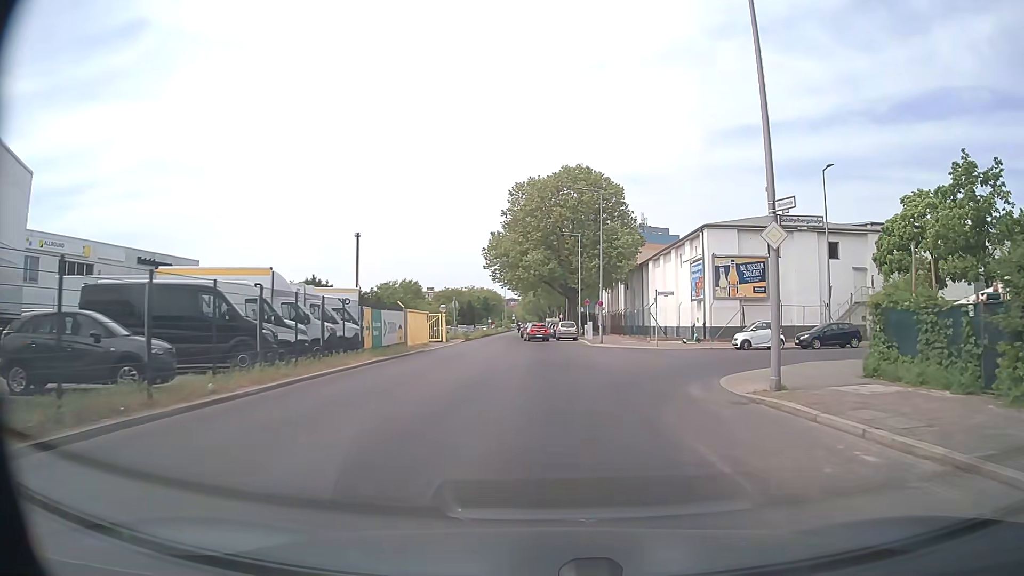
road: tertiary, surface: asphalt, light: Day
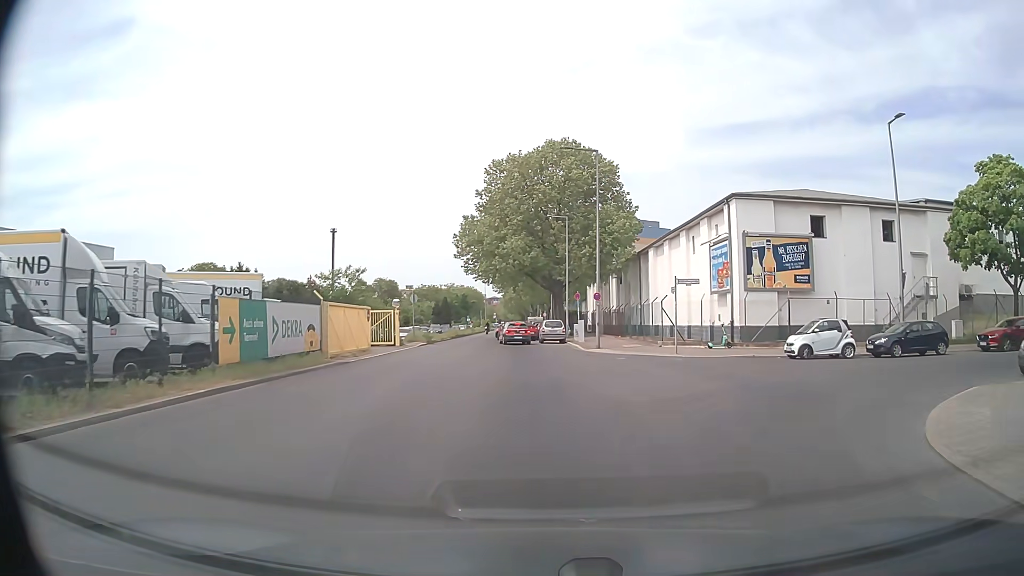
(+0.2, +10.7) m; +2°
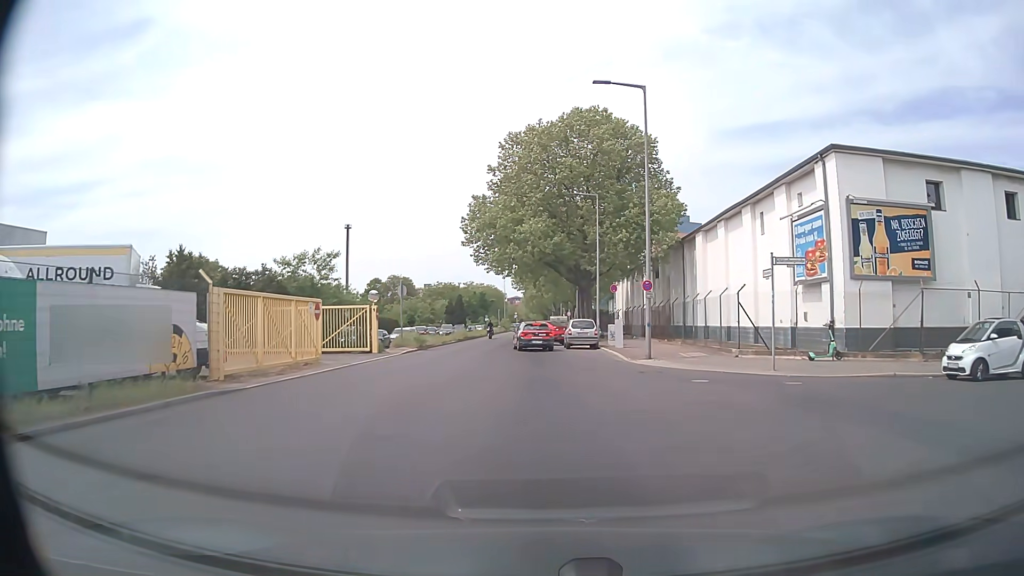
(-0.2, +10.1) m; -2°
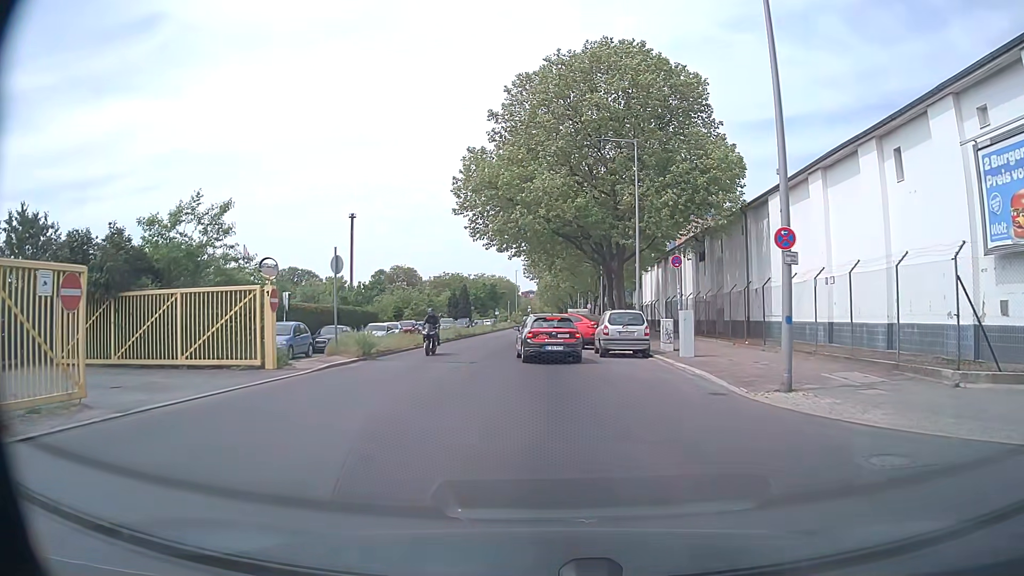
(-0.2, +12.9) m; -2°
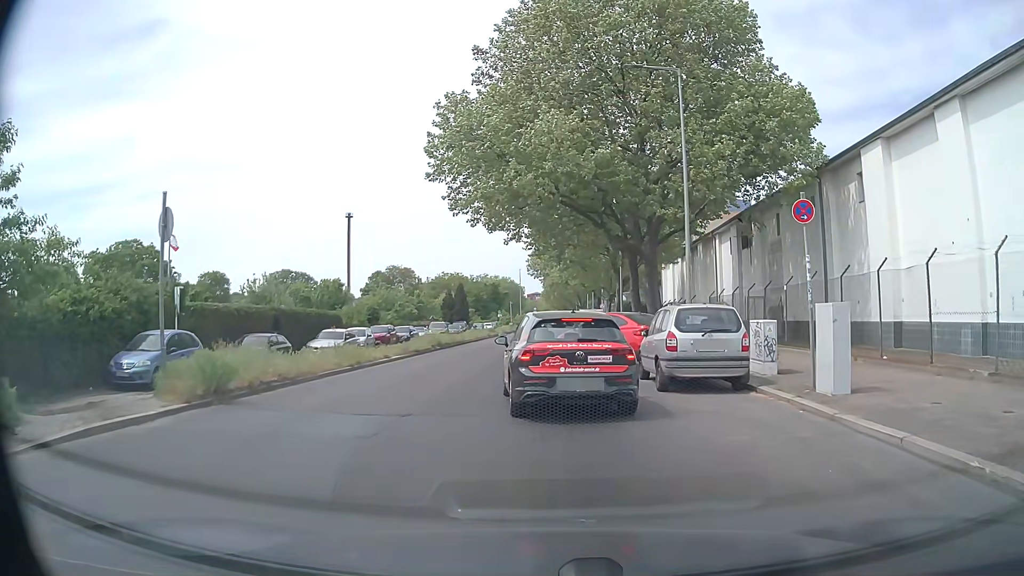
(0.0, +10.2) m; -1°
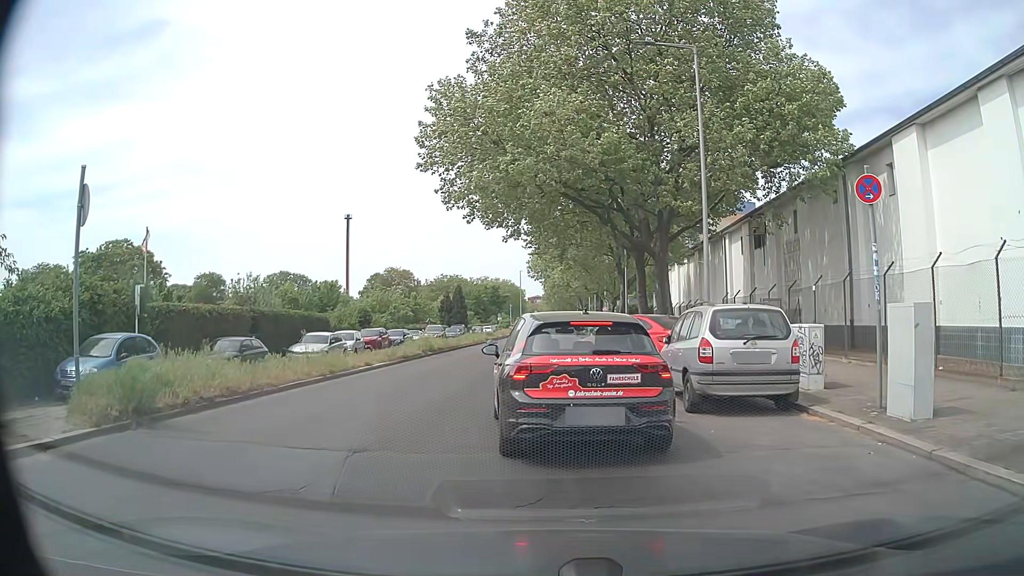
(0.0, +2.3) m; 0°
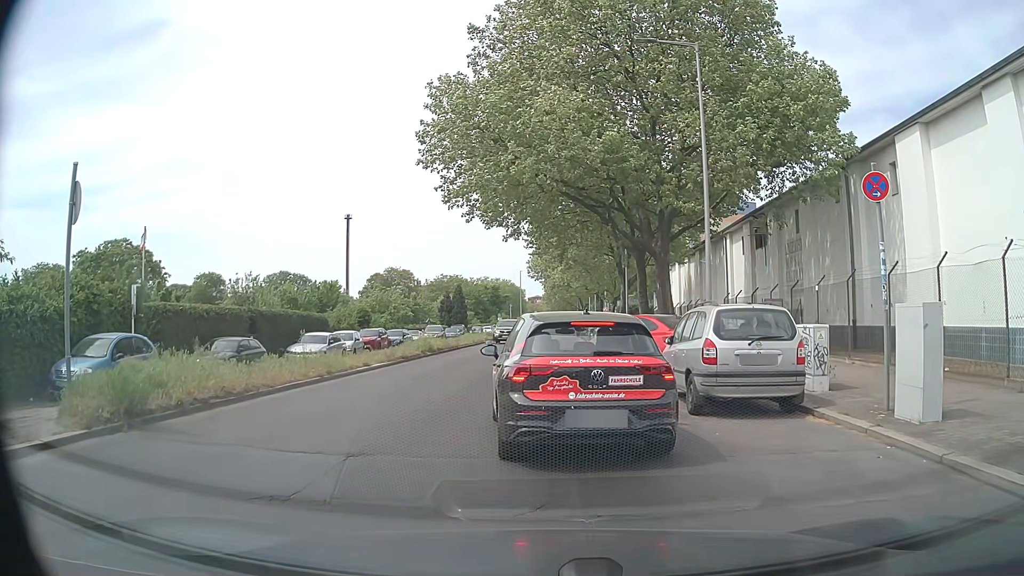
(0.0, +0.2) m; 0°
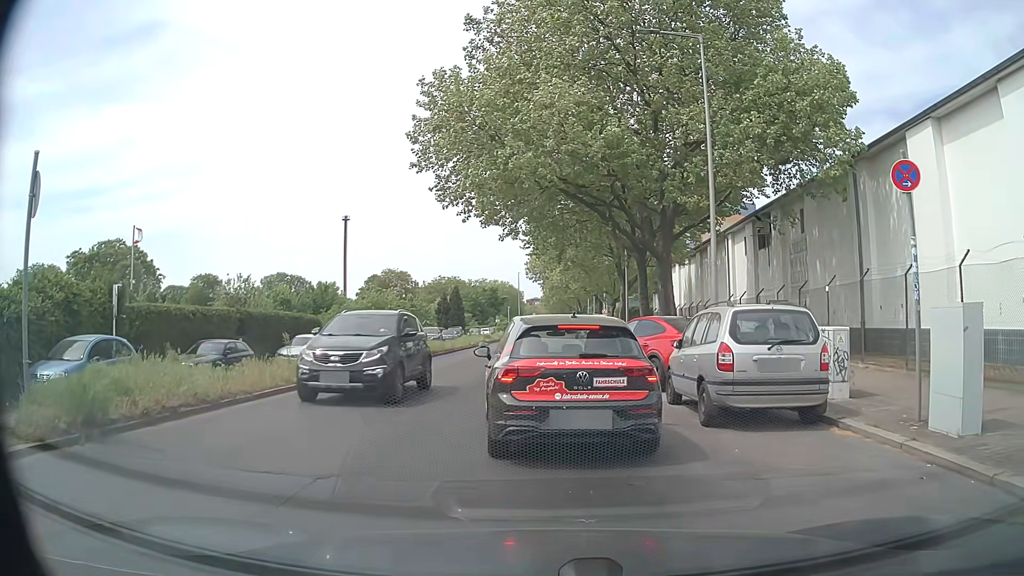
(0.0, +1.0) m; 0°
(0, +10) (-1, +20) (+1, +30) (+2, +40) (+2, +50) (+3, +60) (+3, +70) (+4, +80) (+5, +90) (+6, +100) m
